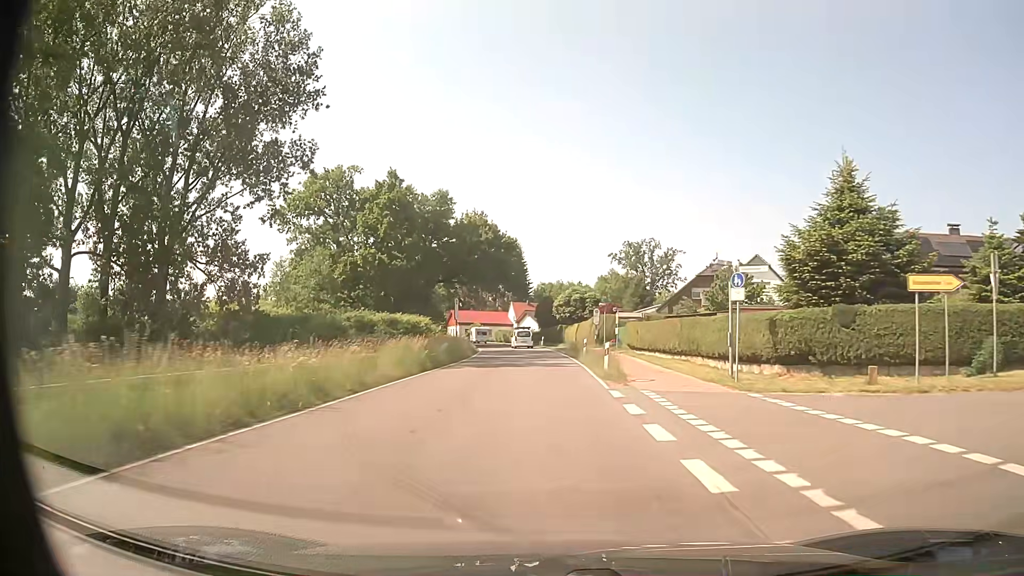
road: tertiary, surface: asphalt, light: Day
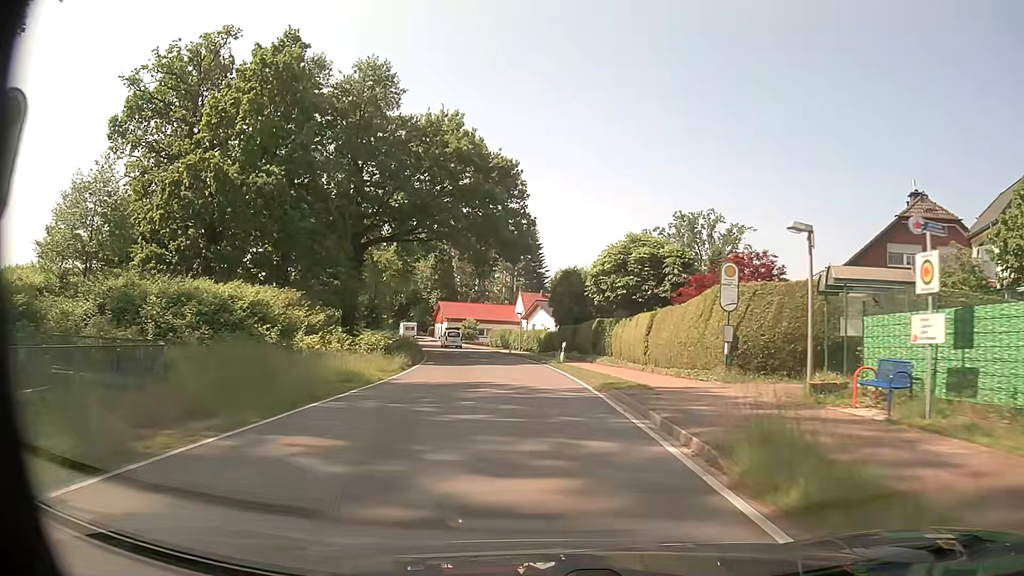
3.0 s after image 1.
(-0.2, +38.9) m; -1°
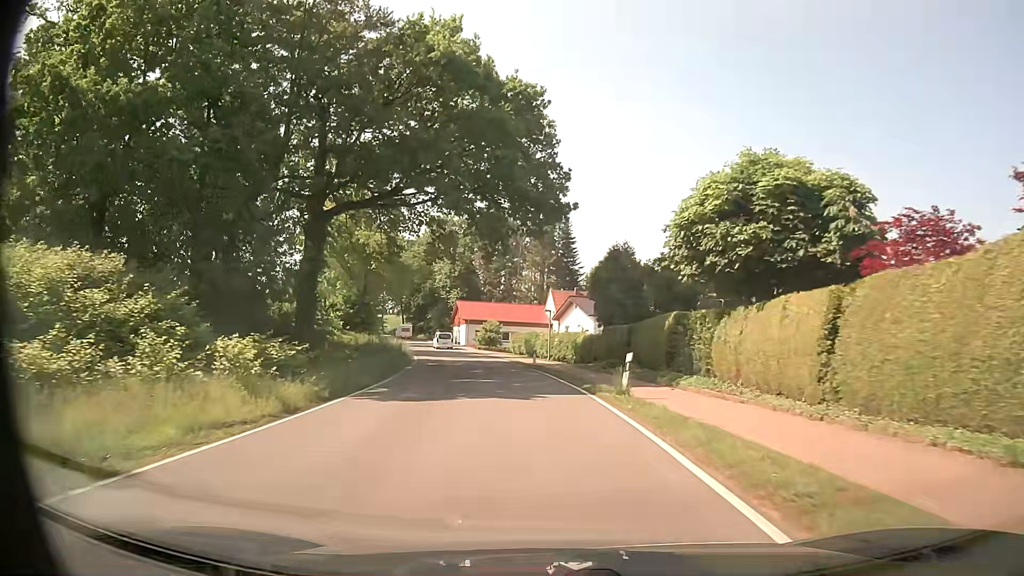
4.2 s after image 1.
(-0.4, +15.2) m; -3°
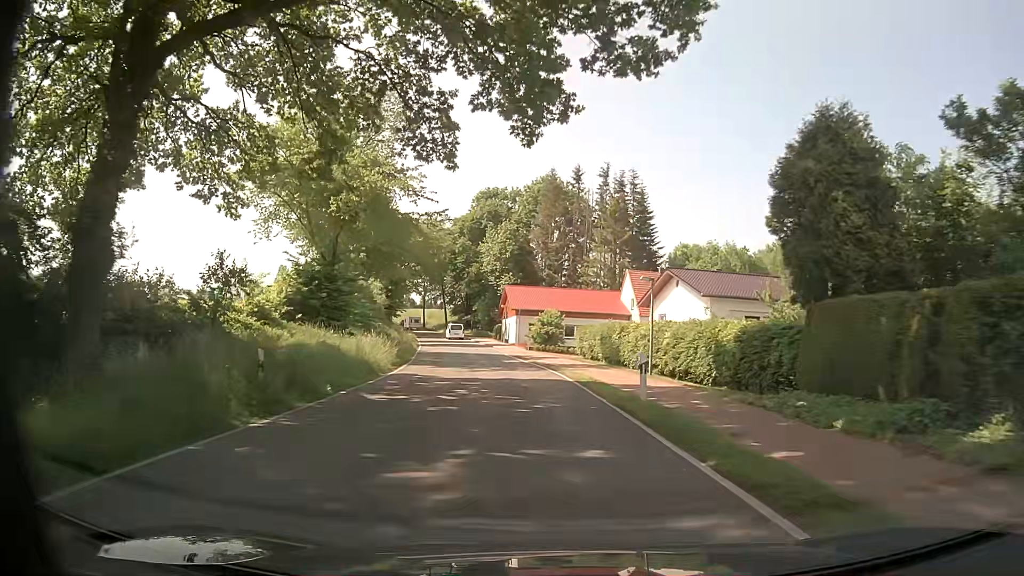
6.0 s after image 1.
(-1.1, +22.6) m; -6°
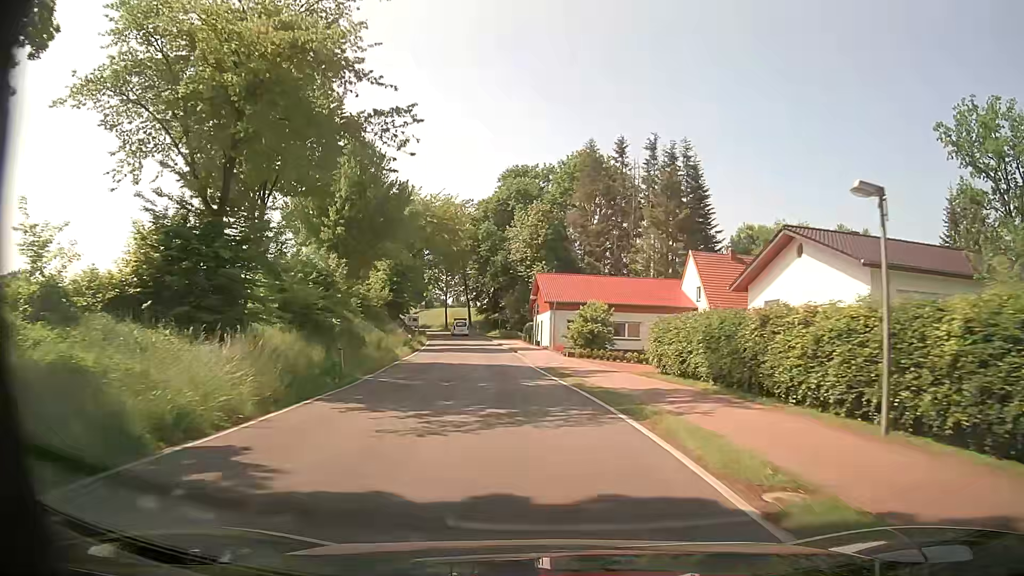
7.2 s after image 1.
(-0.4, +15.6) m; -4°
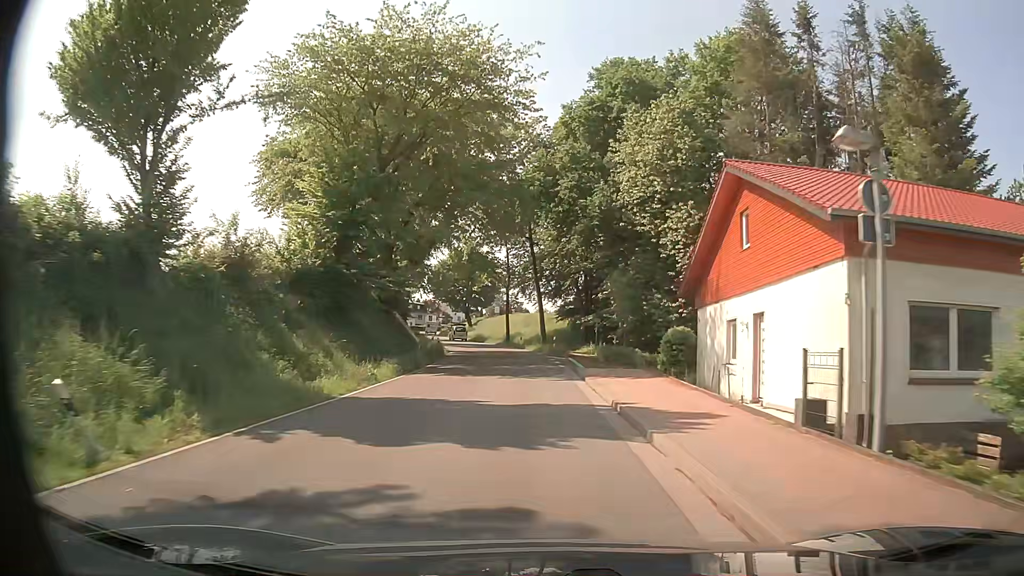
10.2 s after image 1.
(-2.8, +42.1) m; -7°
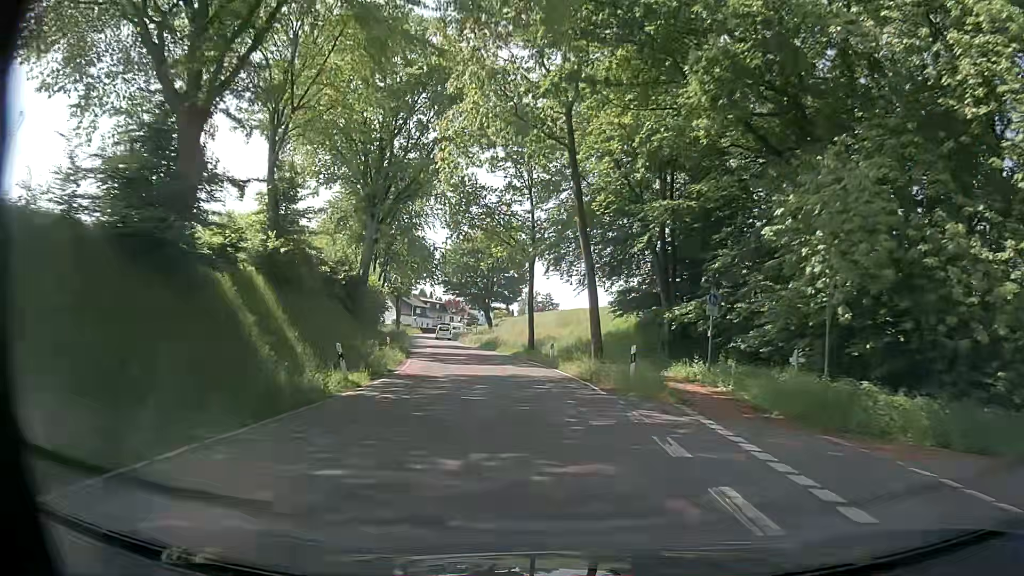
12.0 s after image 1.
(-0.7, +27.1) m; -3°
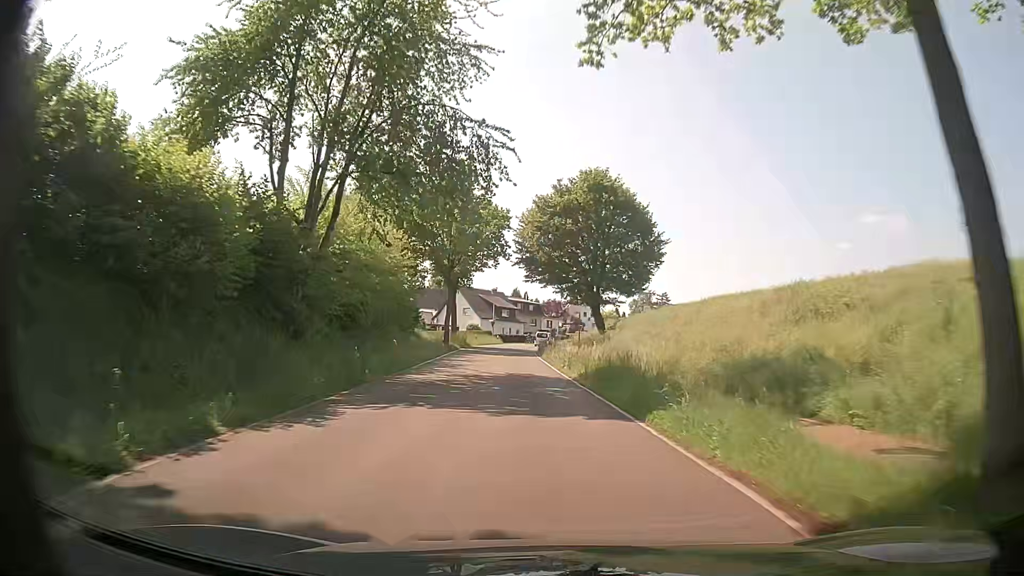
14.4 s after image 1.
(-3.2, +36.8) m; -9°
(0, +10) (0, +20) (-1, +30) (-2, +40) (-2, +50) (-3, +60) (-3, +70) (-2, +80) (-1, +90) (+1, +100) m
